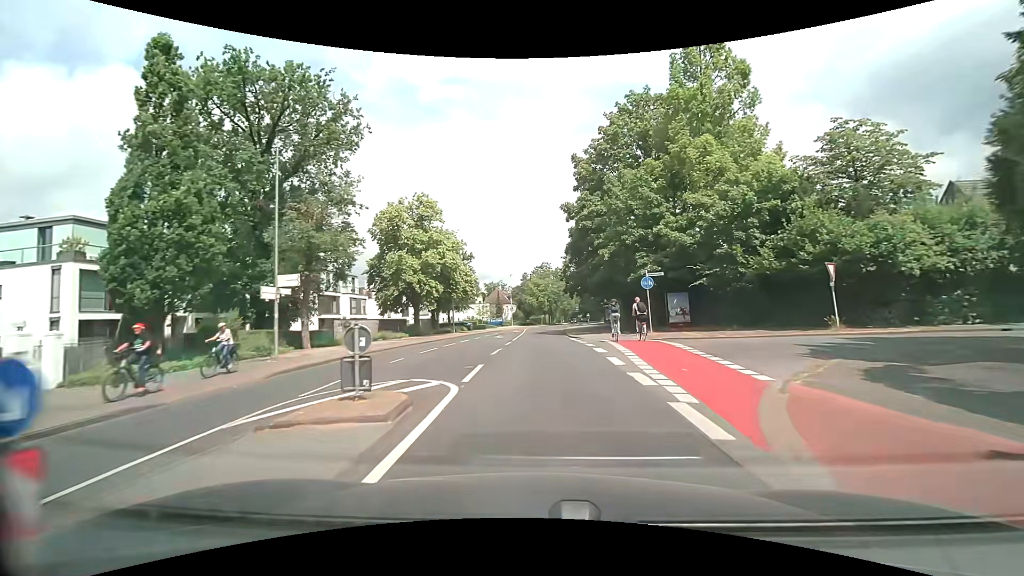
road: tertiary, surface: asphalt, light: Day
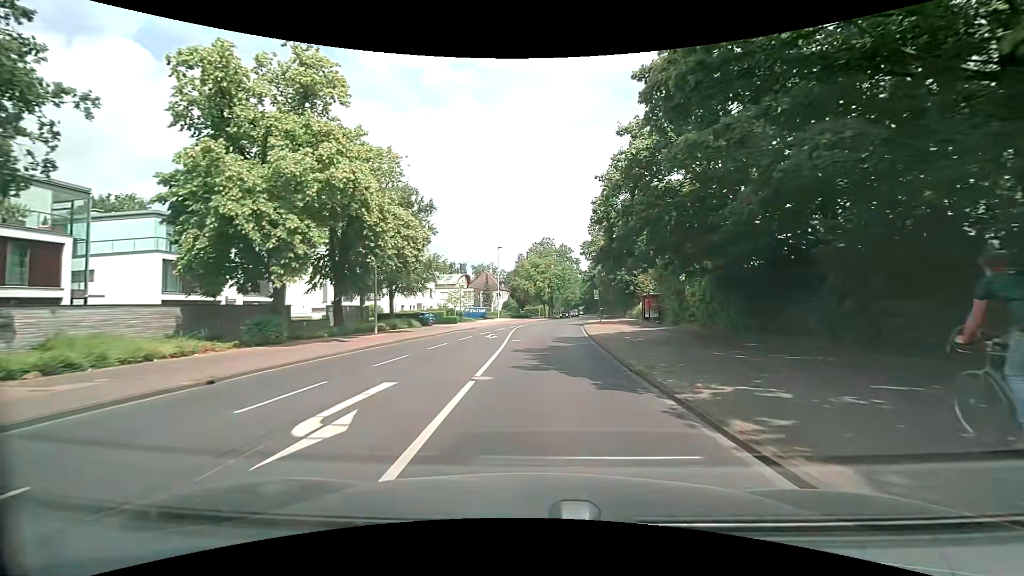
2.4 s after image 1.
(-0.5, +28.3) m; -1°
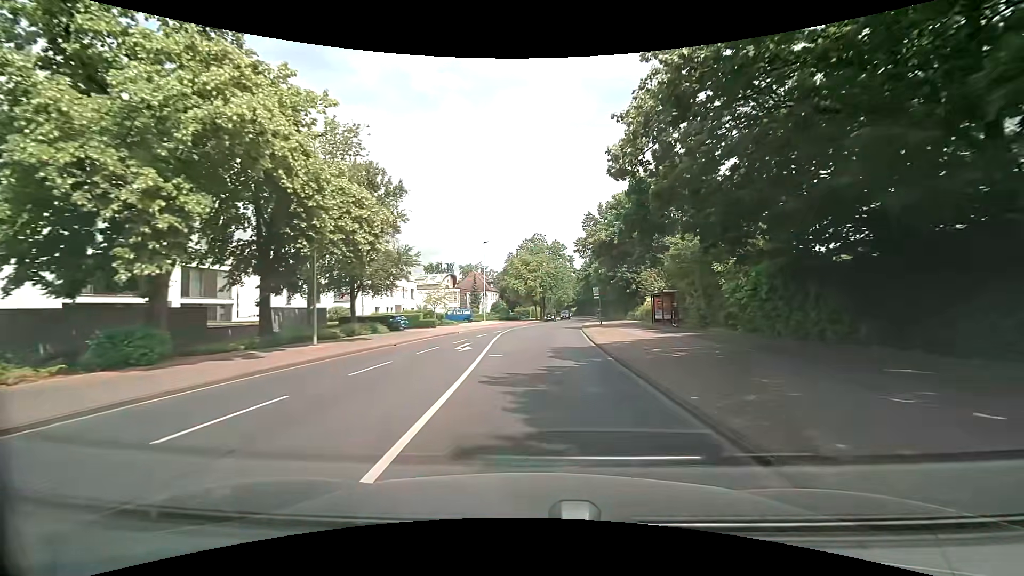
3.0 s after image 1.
(+0.1, +7.4) m; +1°
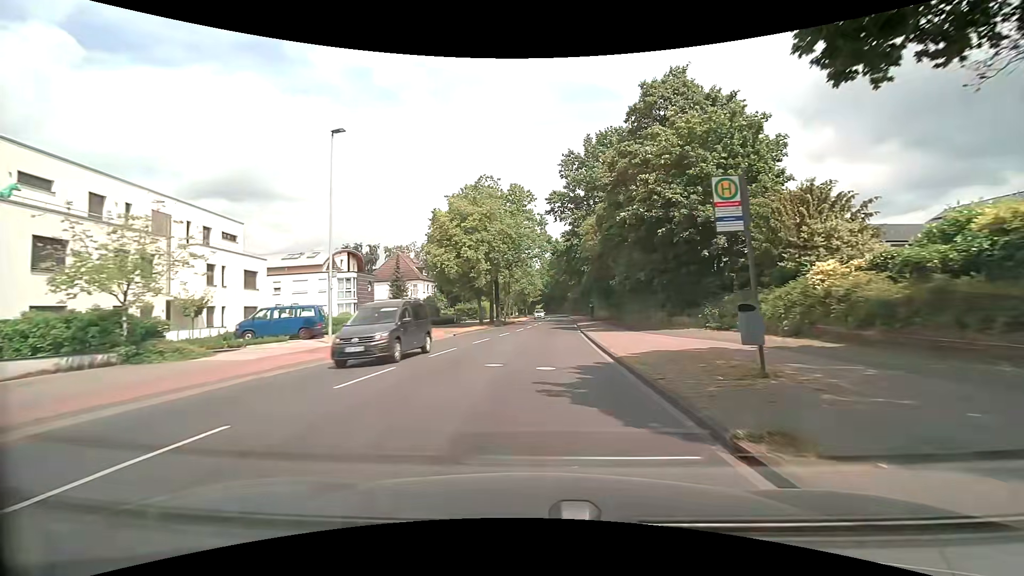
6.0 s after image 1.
(+1.8, +37.8) m; +5°
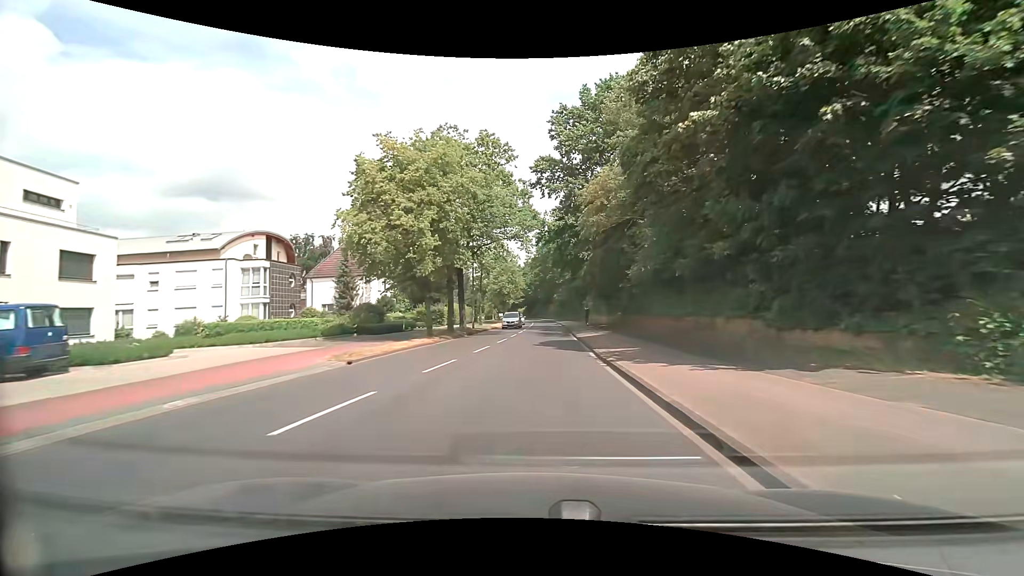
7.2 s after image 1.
(+0.3, +15.2) m; +2°
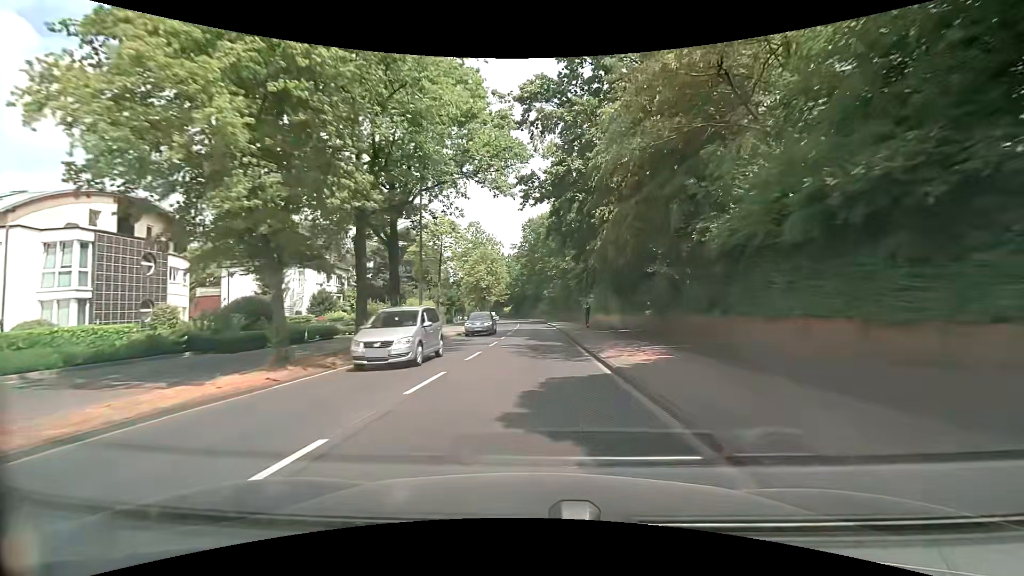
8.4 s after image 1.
(+0.3, +15.3) m; +1°
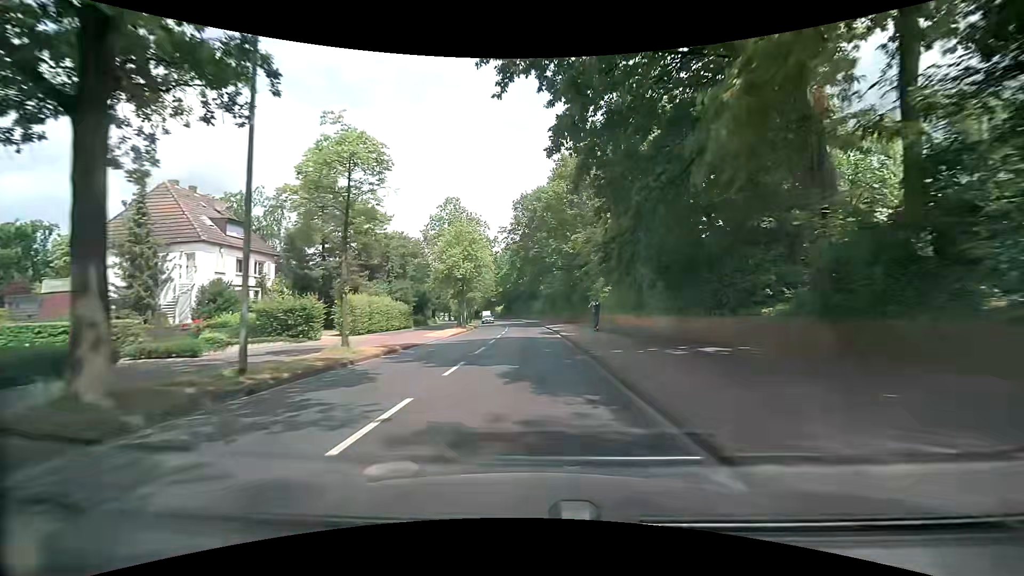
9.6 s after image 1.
(+0.2, +15.5) m; +1°
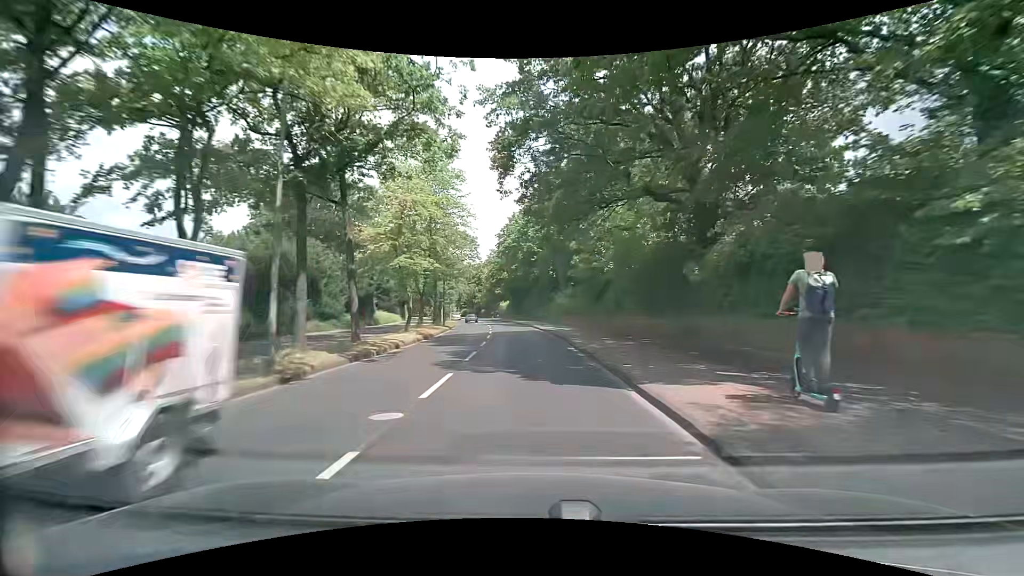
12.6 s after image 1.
(-0.6, +39.0) m; -1°
(0, +10) (-1, +20) (-1, +30) (-2, +40) (-3, +50) (-5, +60) (-6, +70) (-8, +79) (-10, +89) (-13, +99) m
